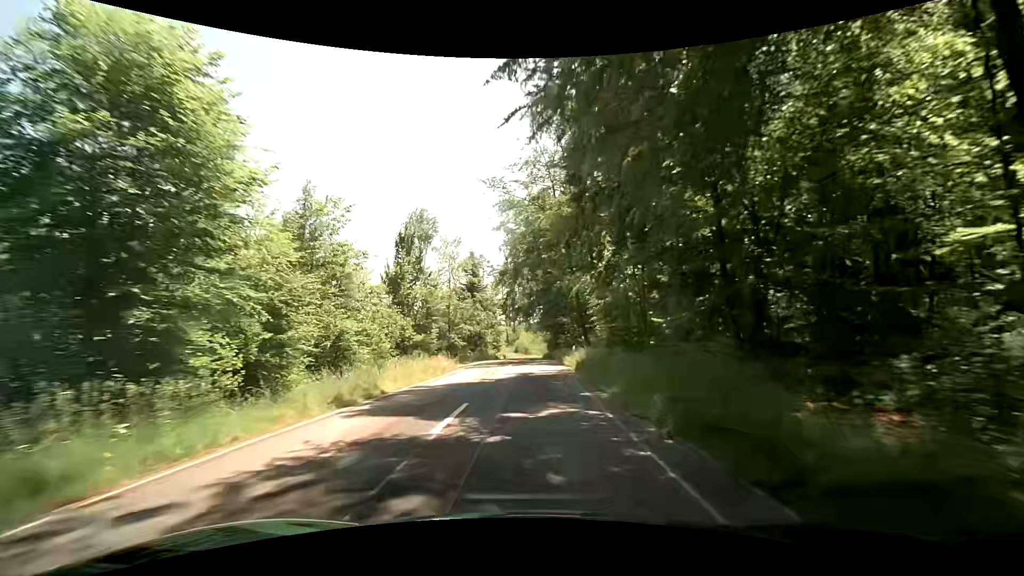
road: tertiary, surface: asphalt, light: Day
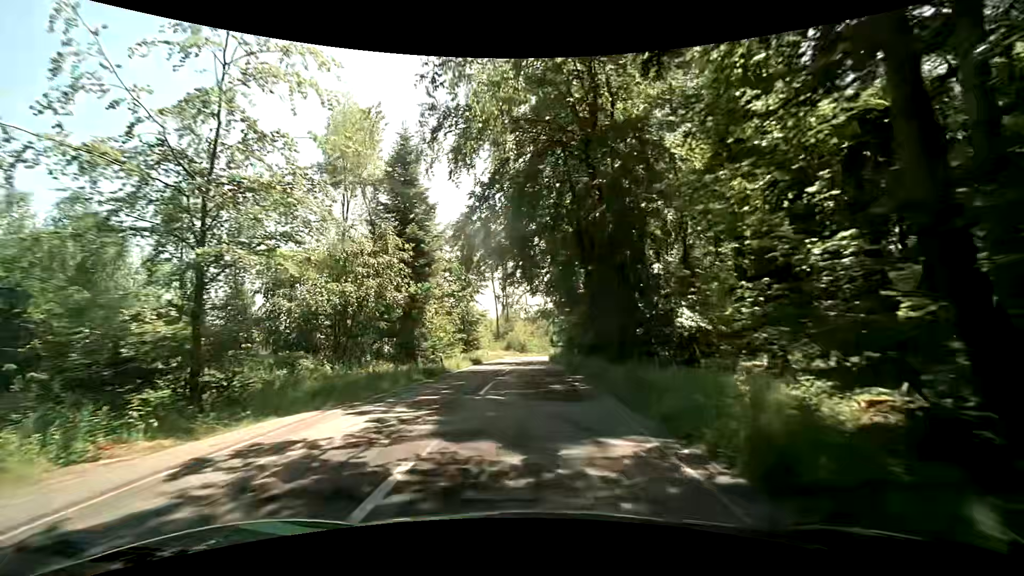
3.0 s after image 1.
(-0.7, +39.2) m; -1°
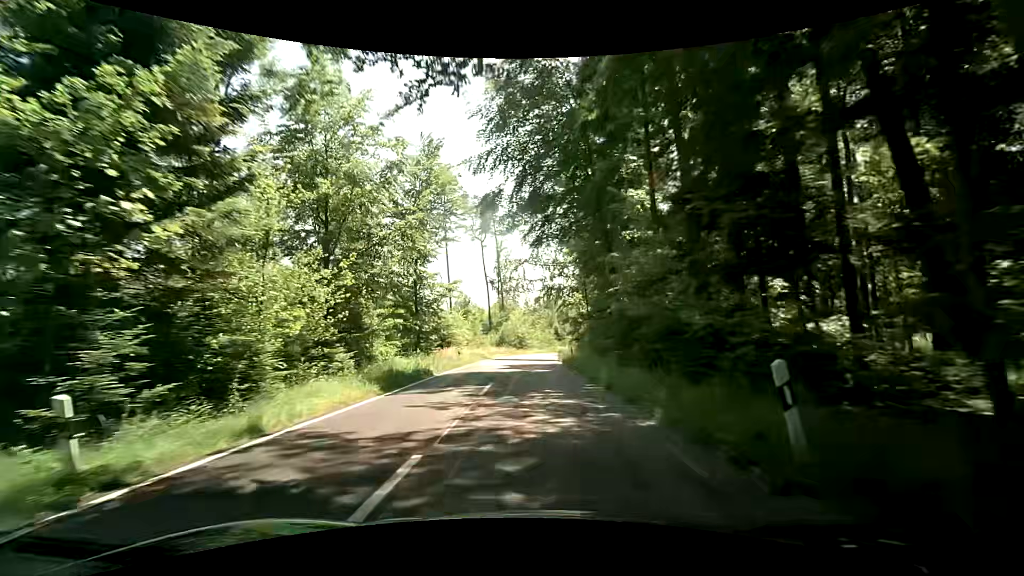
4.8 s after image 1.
(-0.1, +22.6) m; 0°
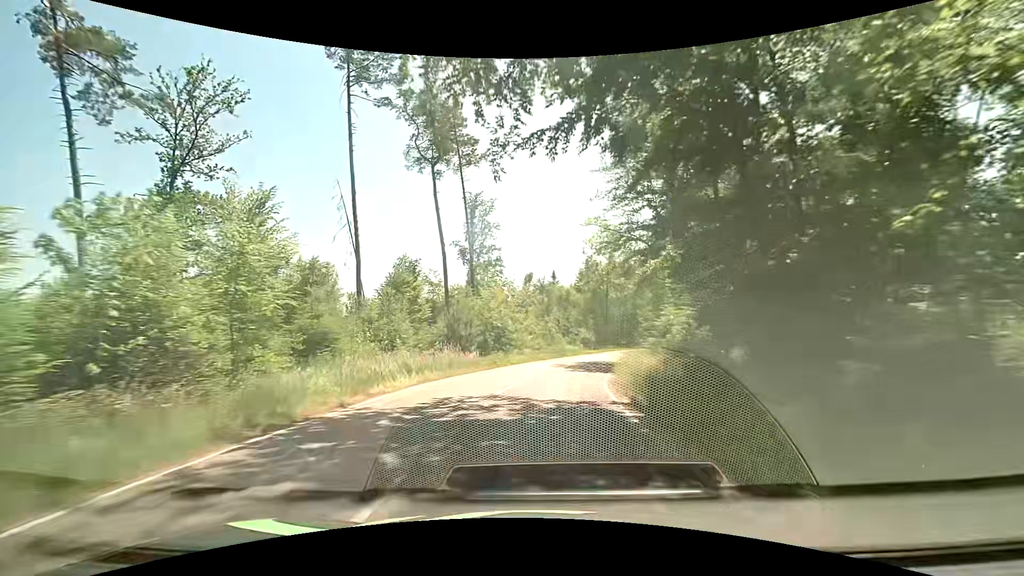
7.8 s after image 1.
(+0.2, +37.1) m; +1°
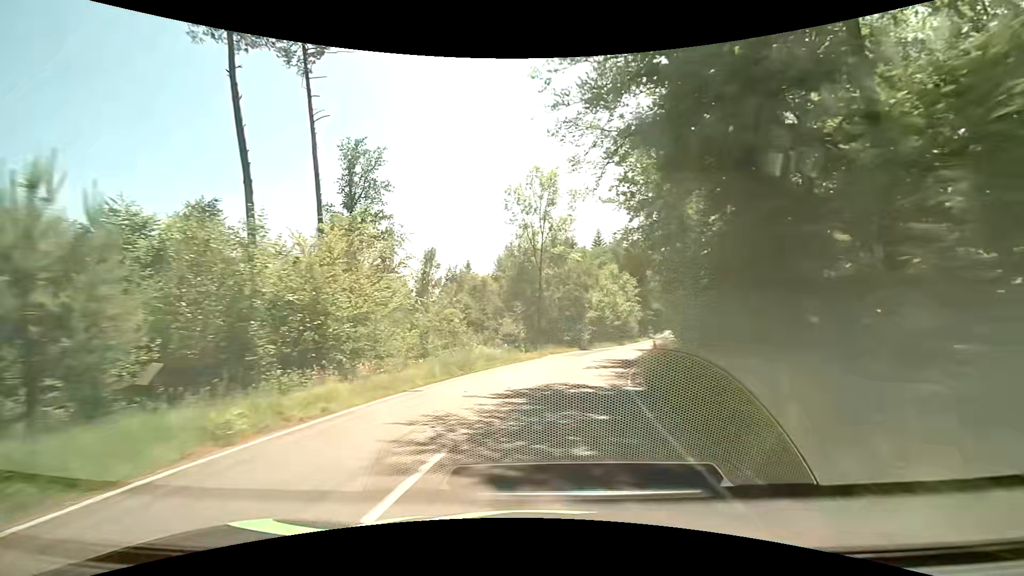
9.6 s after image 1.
(+1.4, +22.2) m; +9°
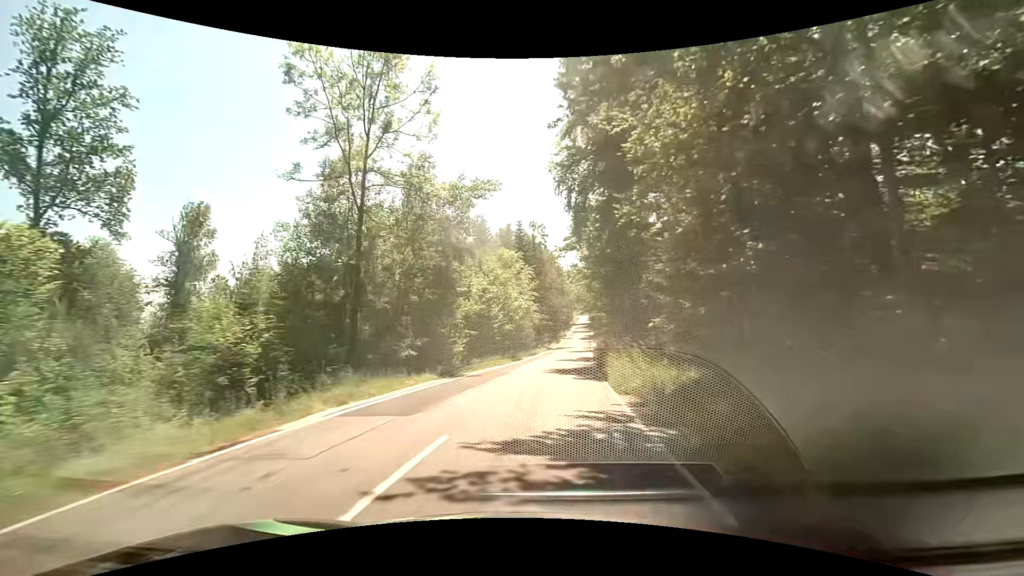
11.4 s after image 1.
(+2.5, +22.1) m; +13°
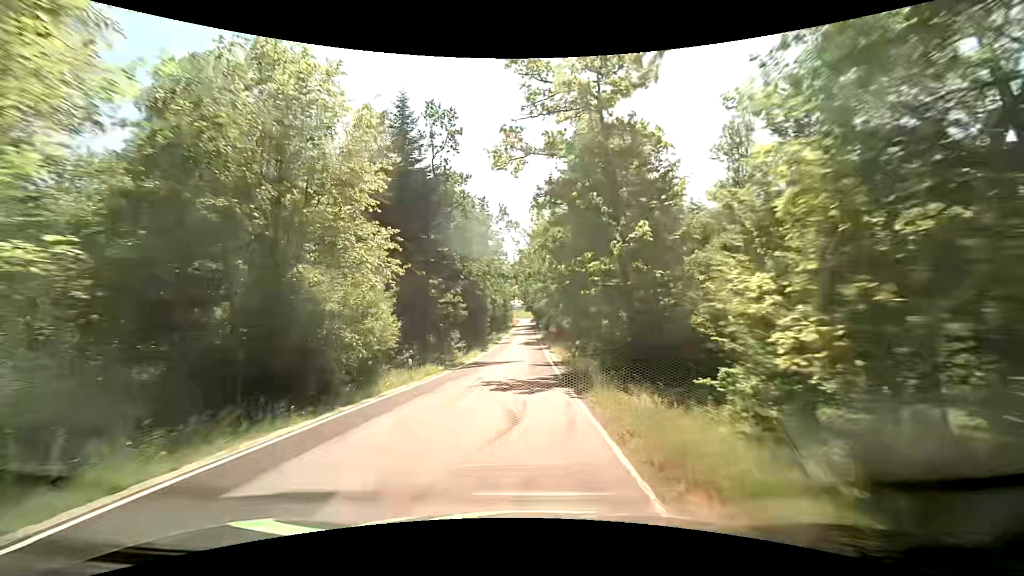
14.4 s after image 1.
(+3.6, +38.3) m; +8°
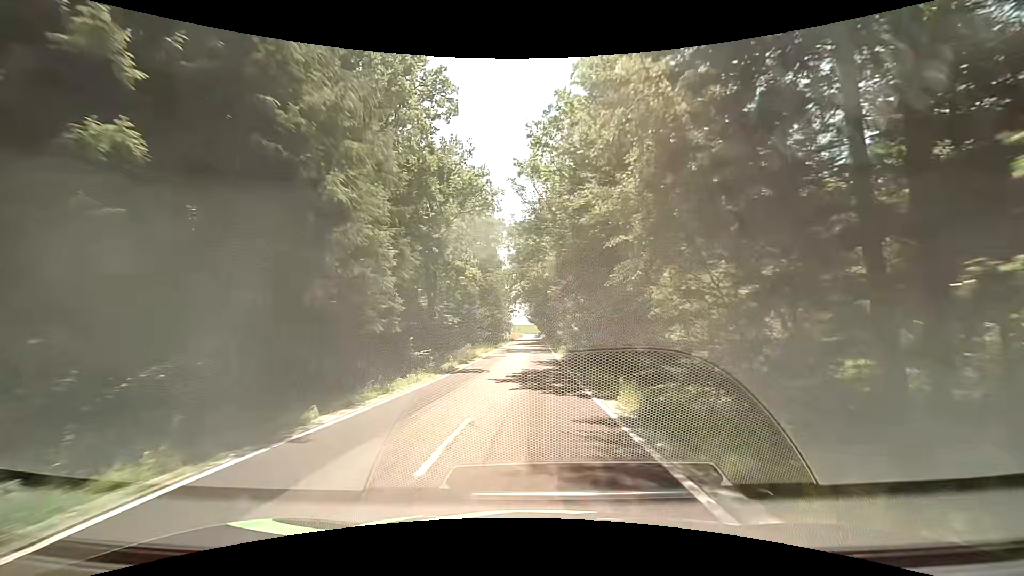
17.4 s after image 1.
(-0.5, +41.0) m; 0°
(0, +10) (0, +20) (0, +30) (0, +40) (0, +50) (0, +60) (0, +70) (0, +80) (+1, +90) (+1, +100) m
